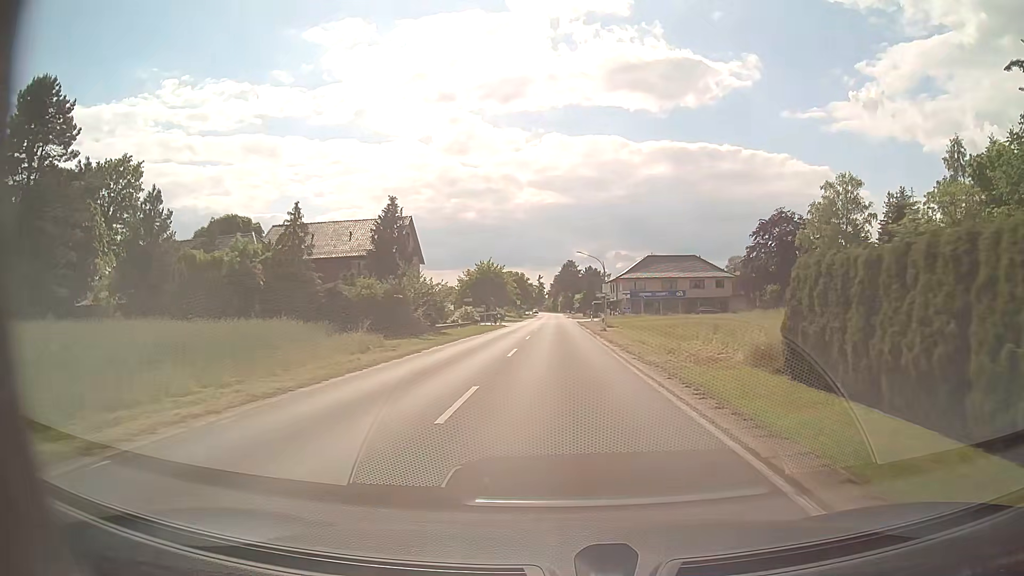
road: secondary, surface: asphalt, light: Day
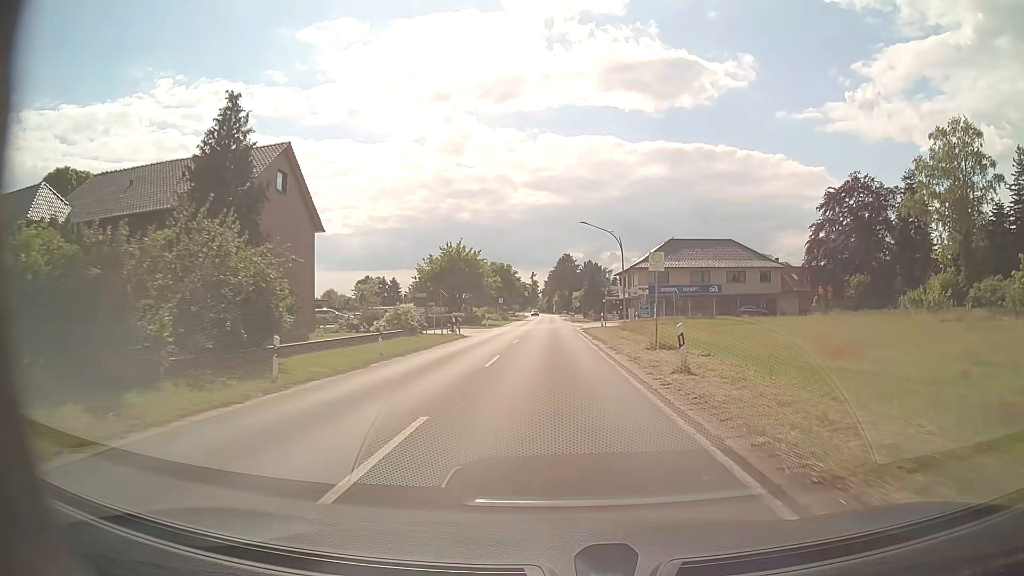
(+0.1, +26.5) m; +1°
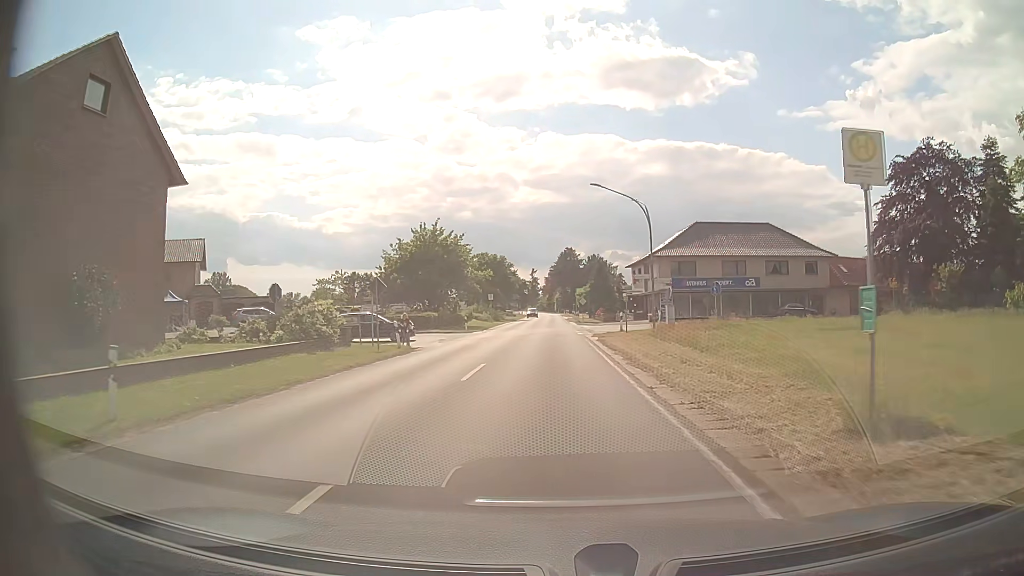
(-0.1, +14.9) m; 0°
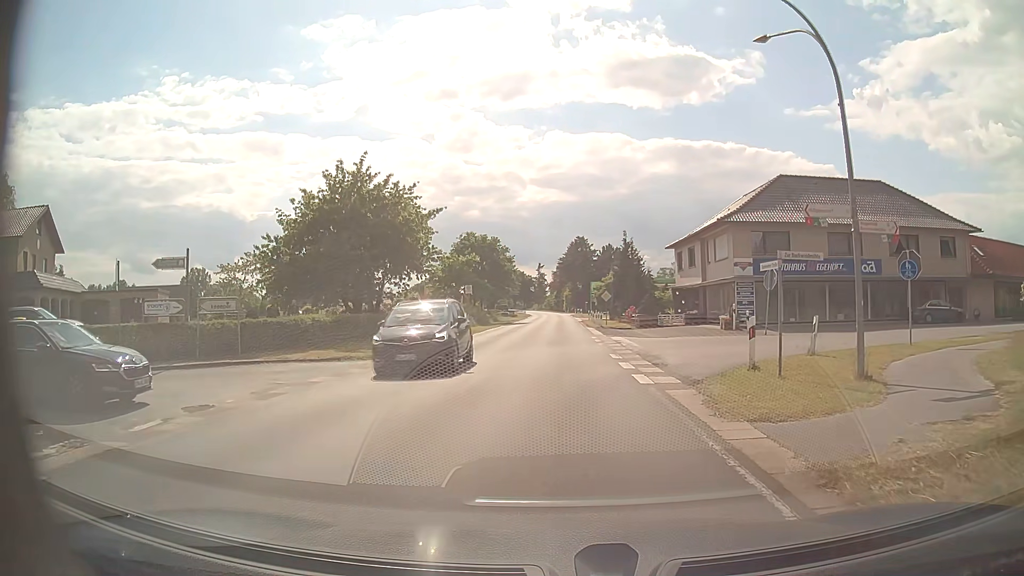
(-0.2, +24.0) m; -1°
